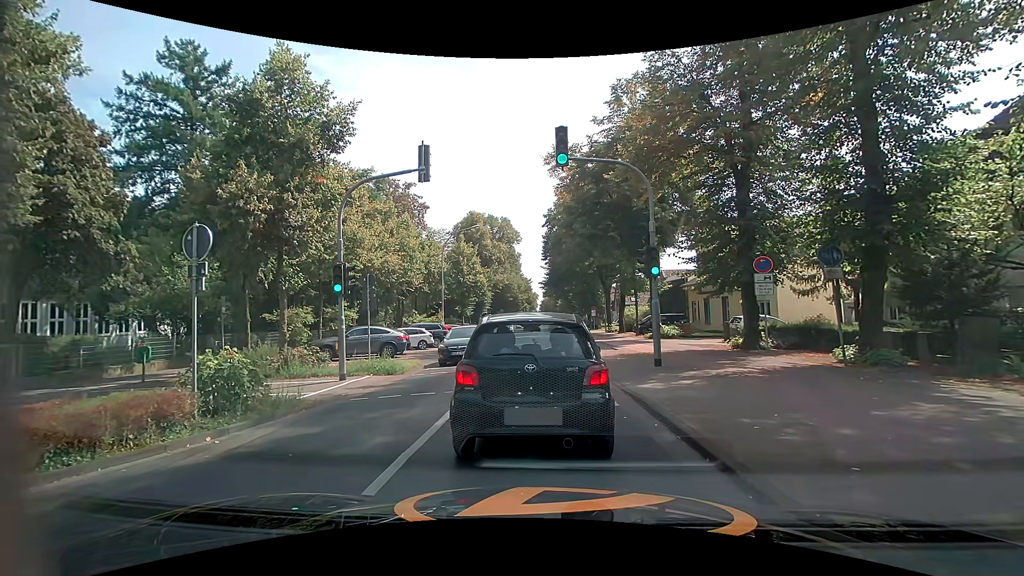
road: secondary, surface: asphalt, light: Day
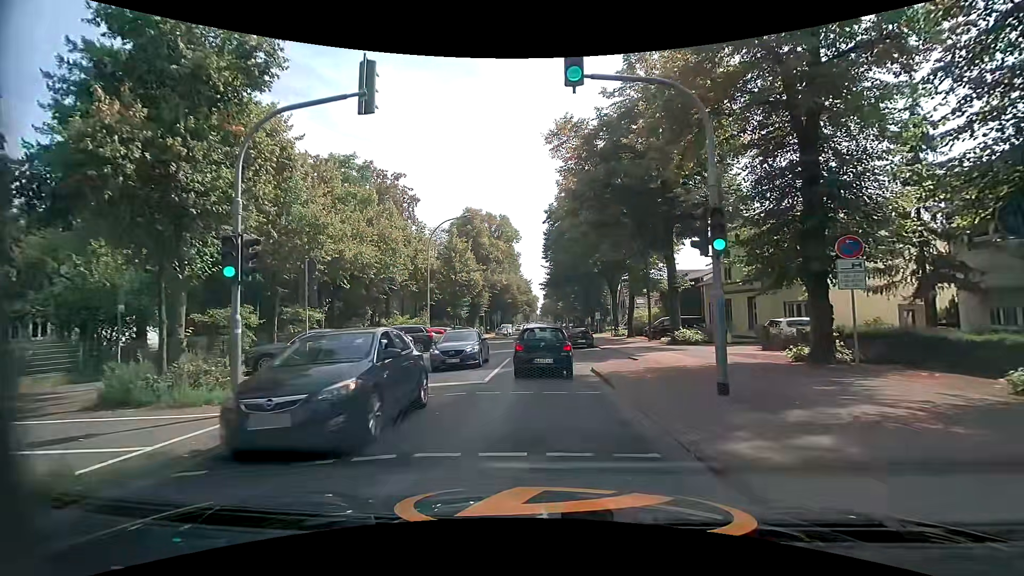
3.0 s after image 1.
(-0.1, +5.4) m; -3°
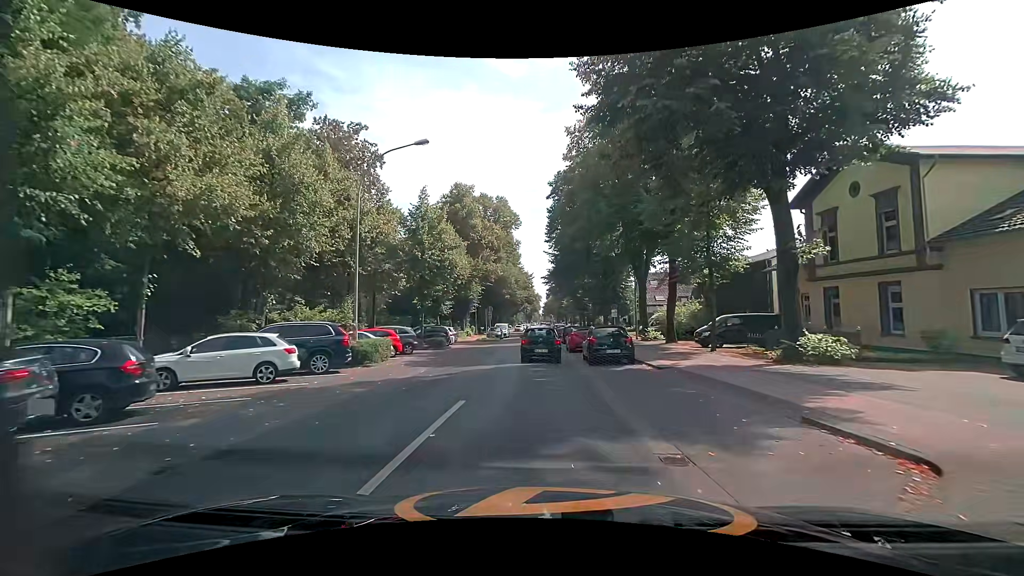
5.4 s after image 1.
(+0.4, +14.2) m; +1°
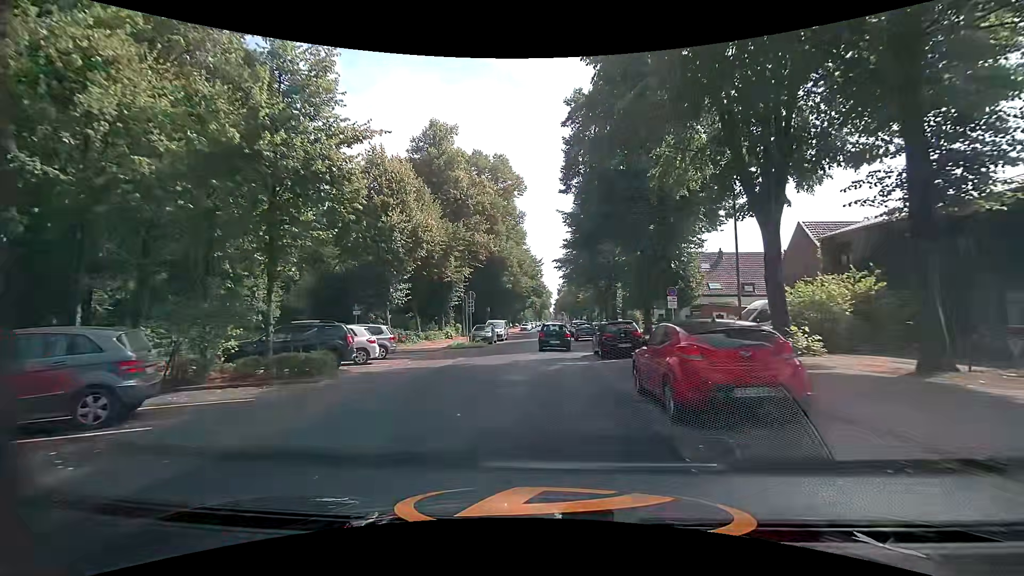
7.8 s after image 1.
(-0.3, +20.7) m; -1°
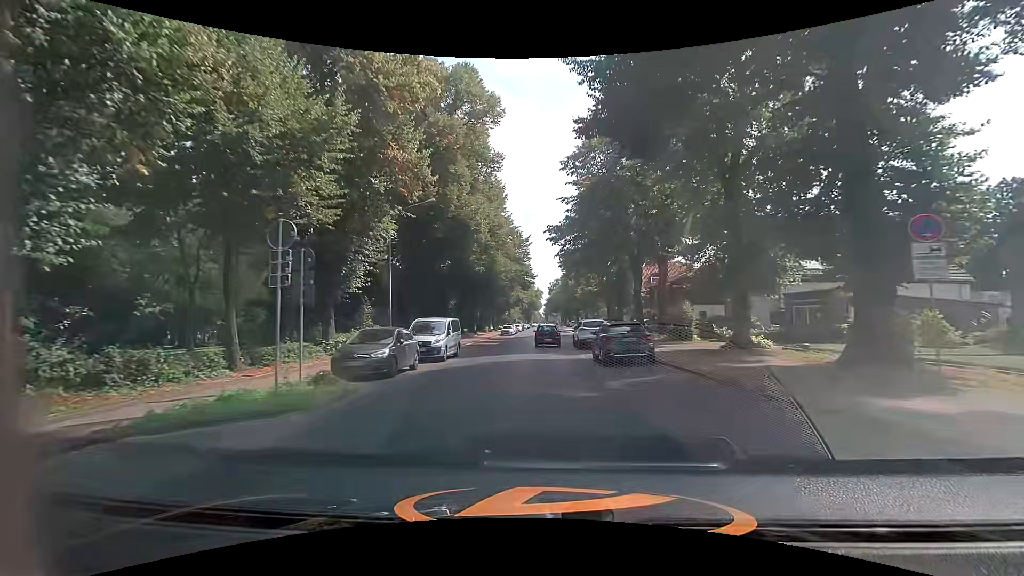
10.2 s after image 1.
(0.0, +23.3) m; +1°
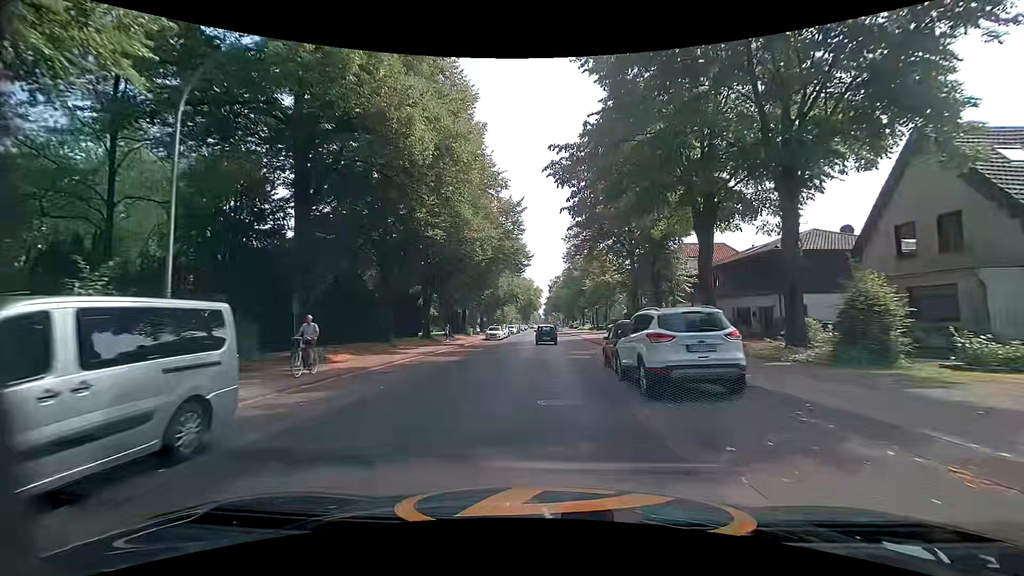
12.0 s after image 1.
(-0.2, +18.8) m; -1°
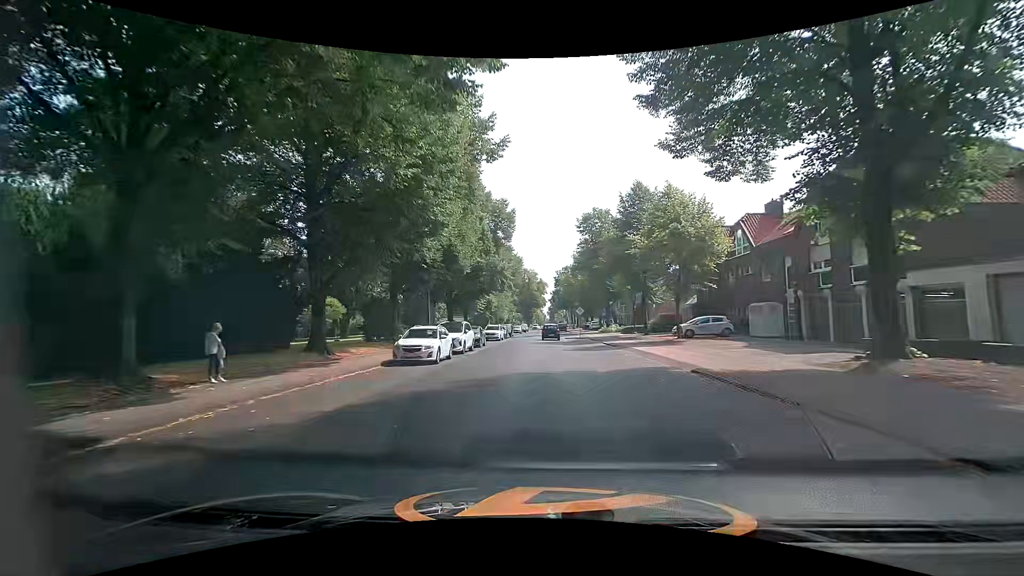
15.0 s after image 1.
(0.0, +33.6) m; 0°
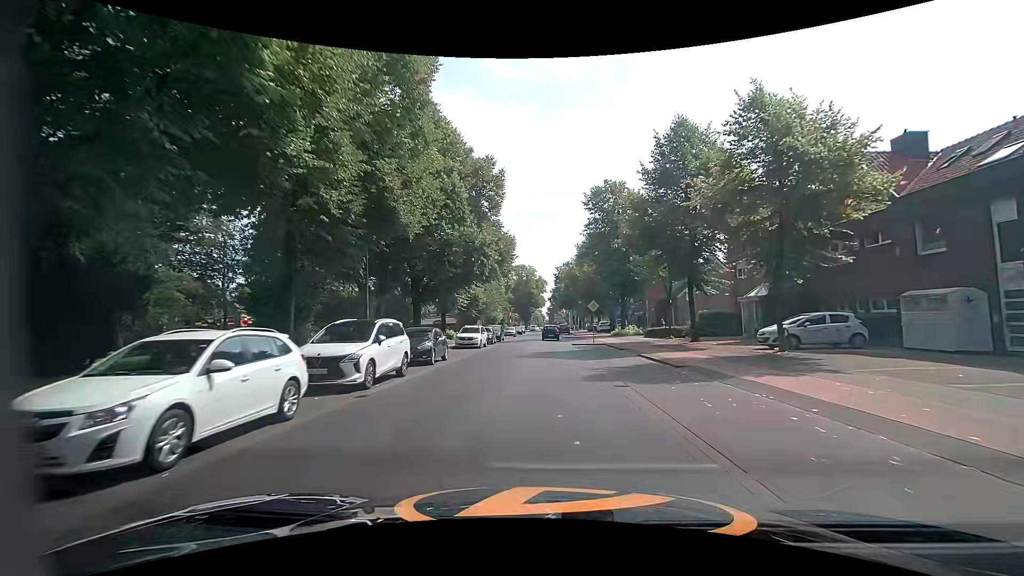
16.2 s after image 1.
(0.0, +14.2) m; 0°
(0, +10) (0, +20) (0, +30) (0, +40) (0, +50) (0, +60) (0, +70) (0, +80) (+1, +90) (+1, +100) m
